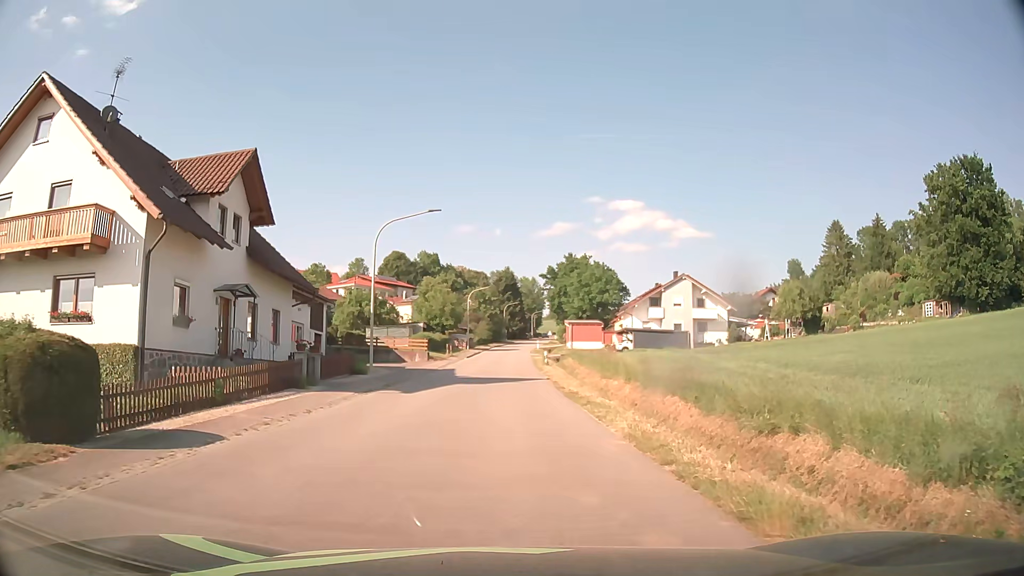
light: Day
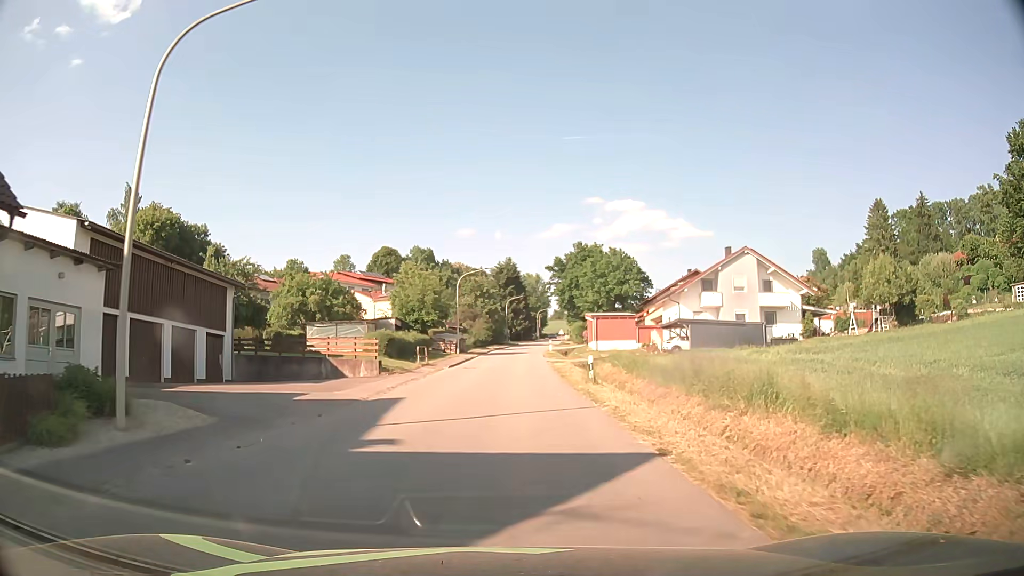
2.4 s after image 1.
(-0.1, +21.2) m; 0°
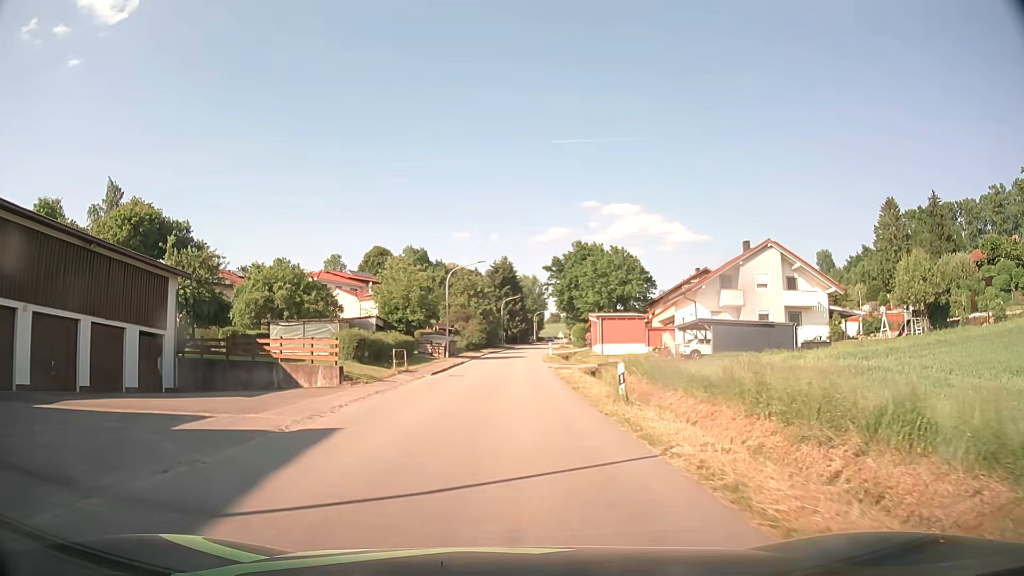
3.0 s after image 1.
(0.0, +6.5) m; 0°
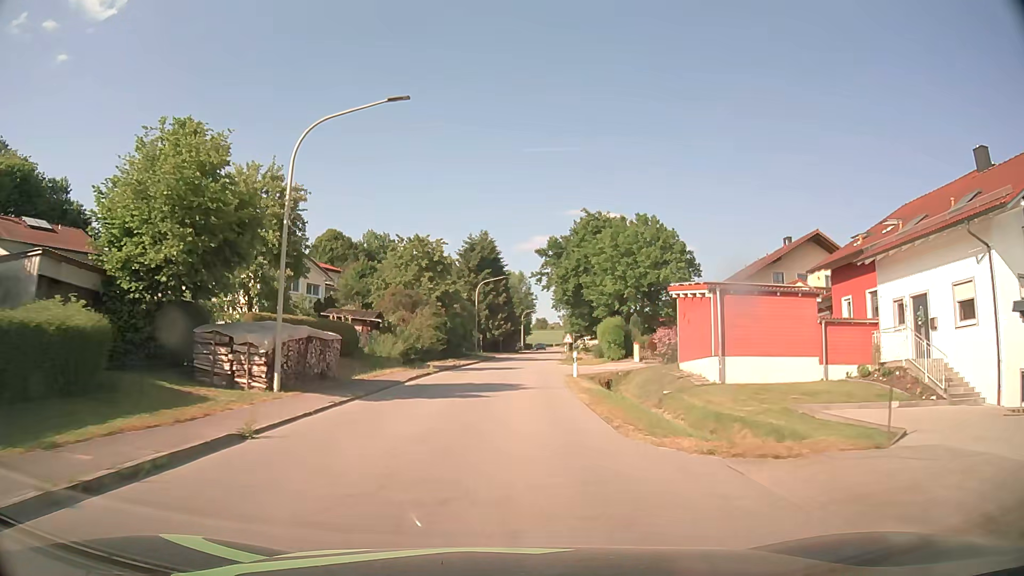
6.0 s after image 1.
(+0.5, +36.2) m; +1°
